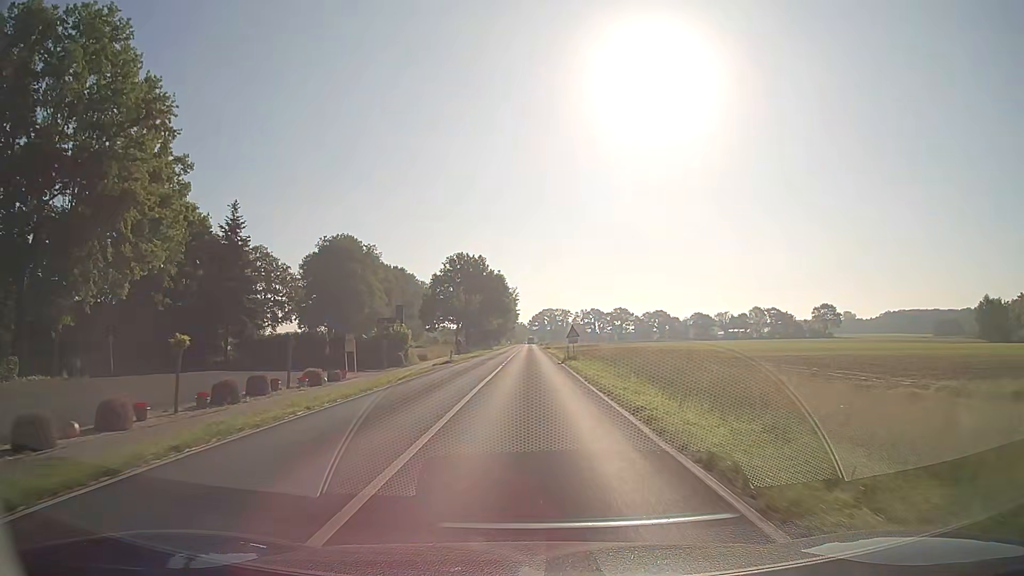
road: secondary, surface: asphalt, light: Day
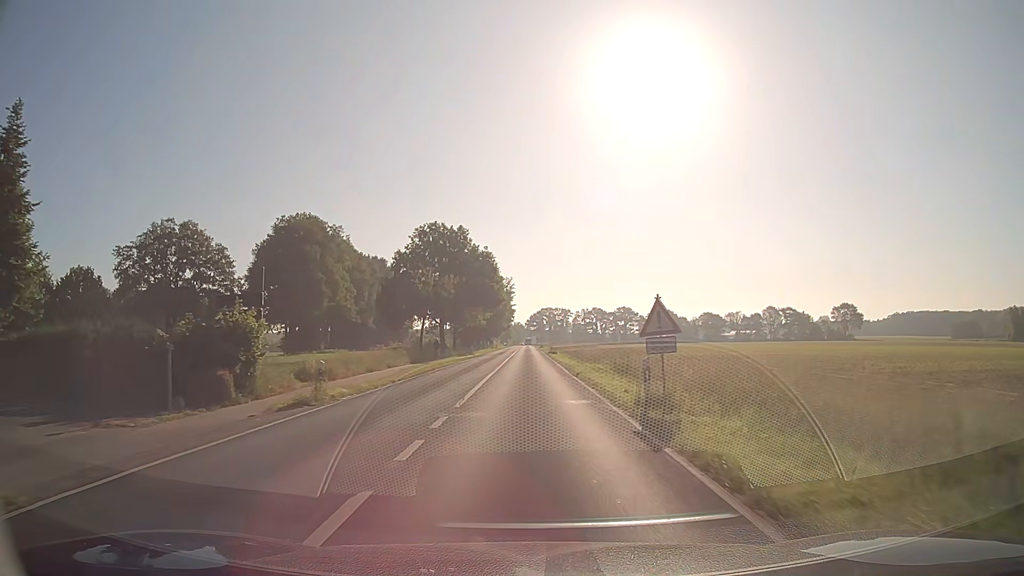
(-0.1, +27.8) m; 0°
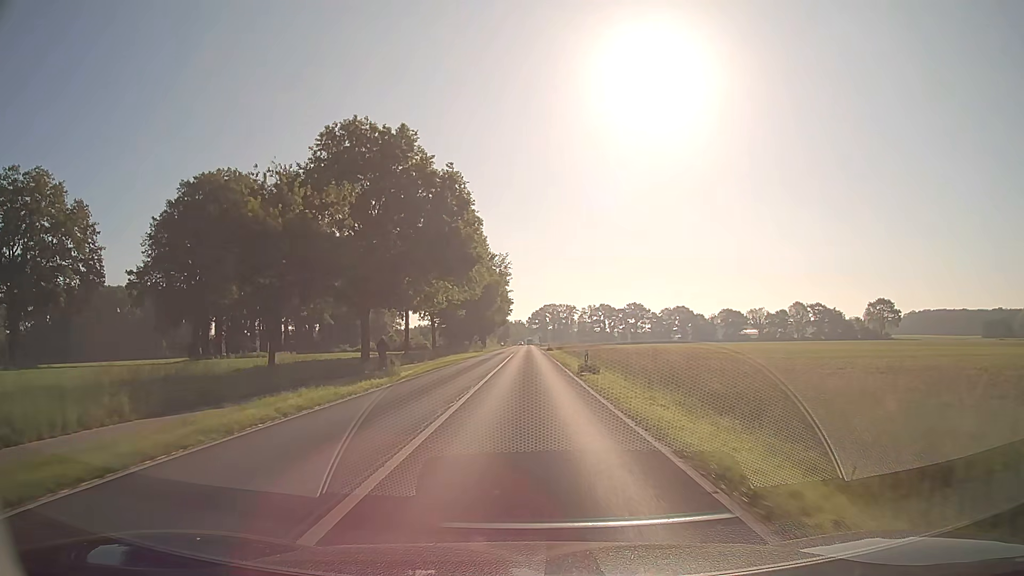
(0.0, +37.1) m; 0°
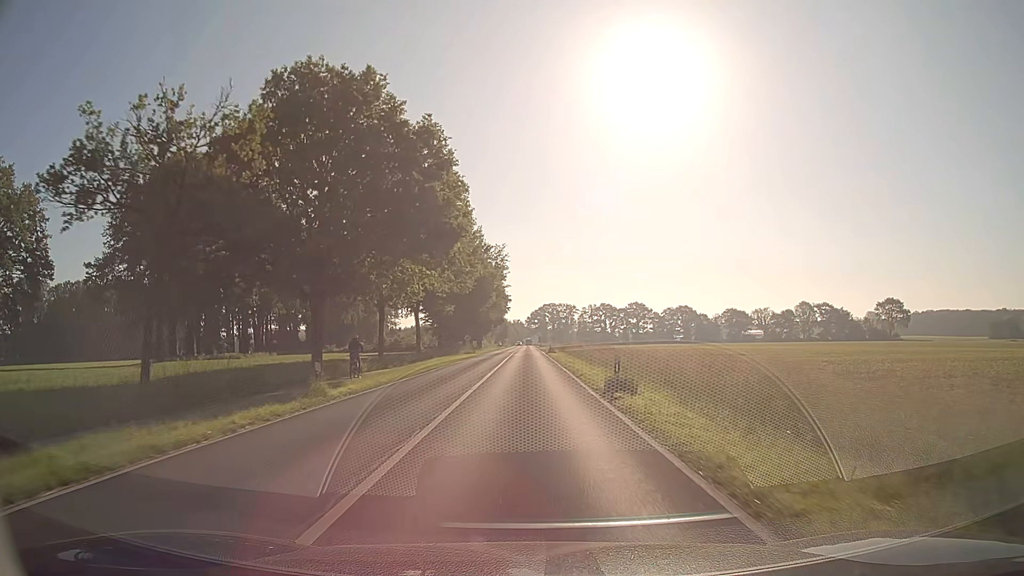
(0.0, +9.3) m; 0°
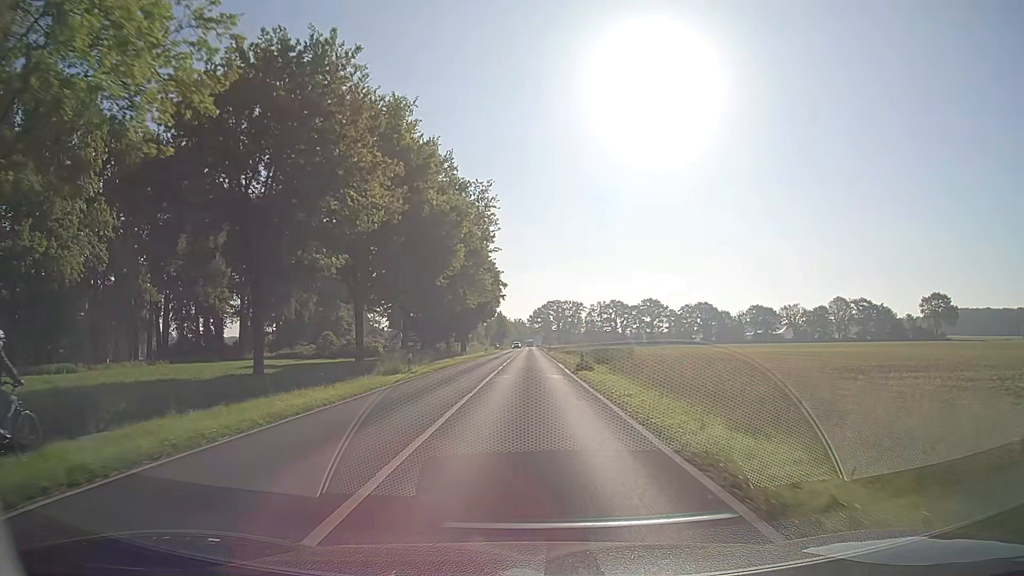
(0.0, +37.2) m; 0°
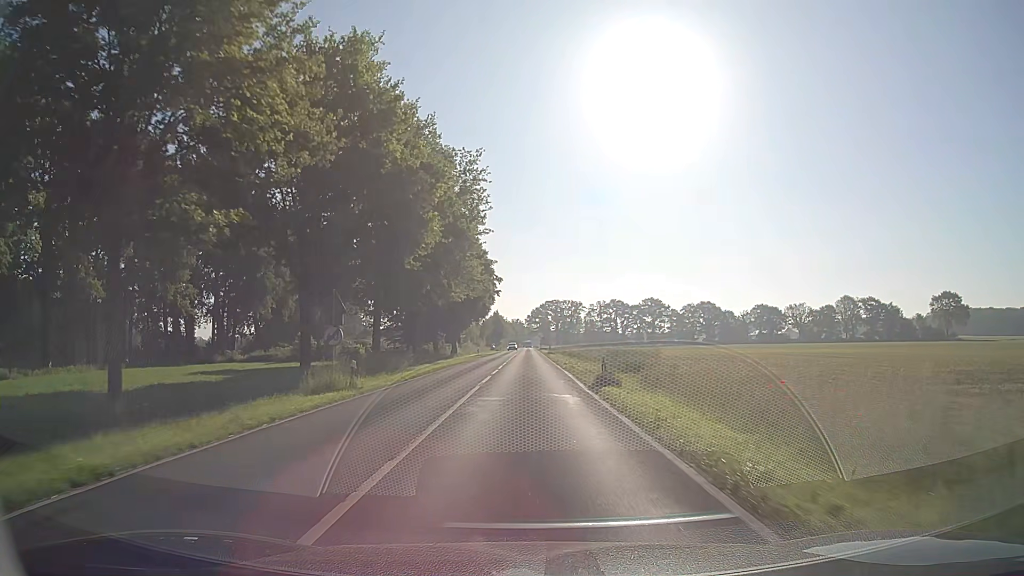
(0.0, +9.4) m; 0°
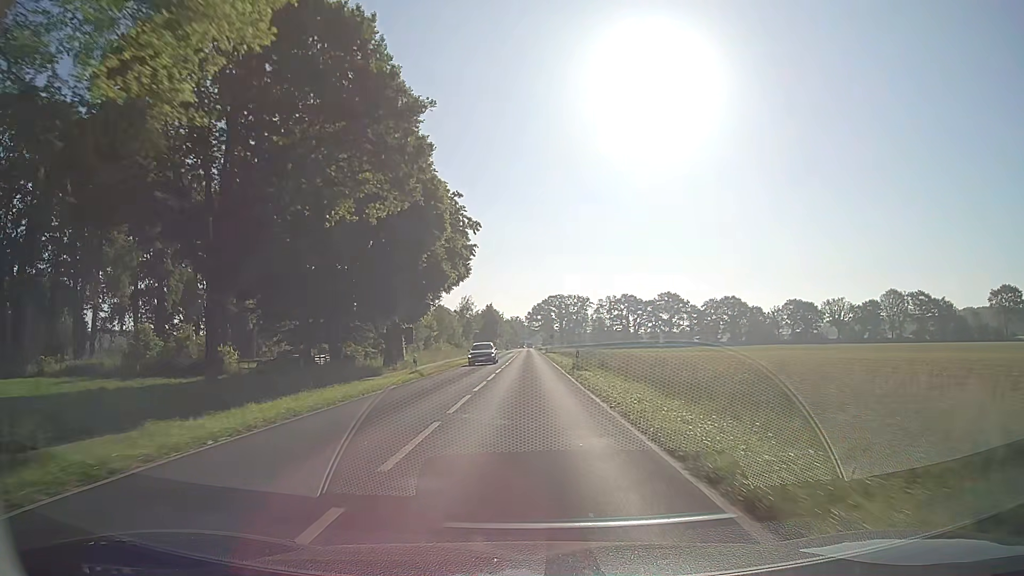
(+0.3, +39.4) m; 0°
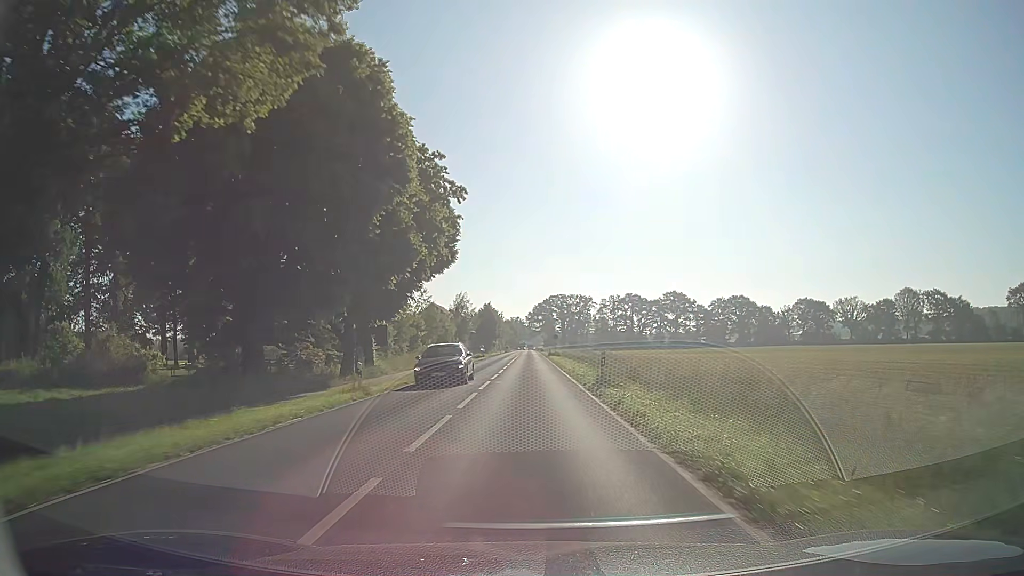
(0.0, +10.6) m; 0°
